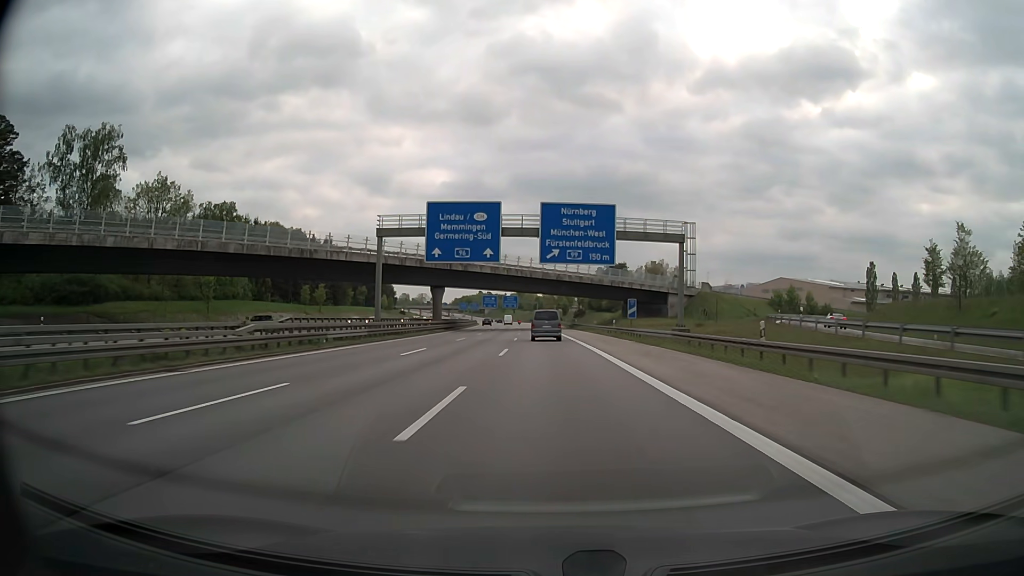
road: motorway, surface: asphalt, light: Day
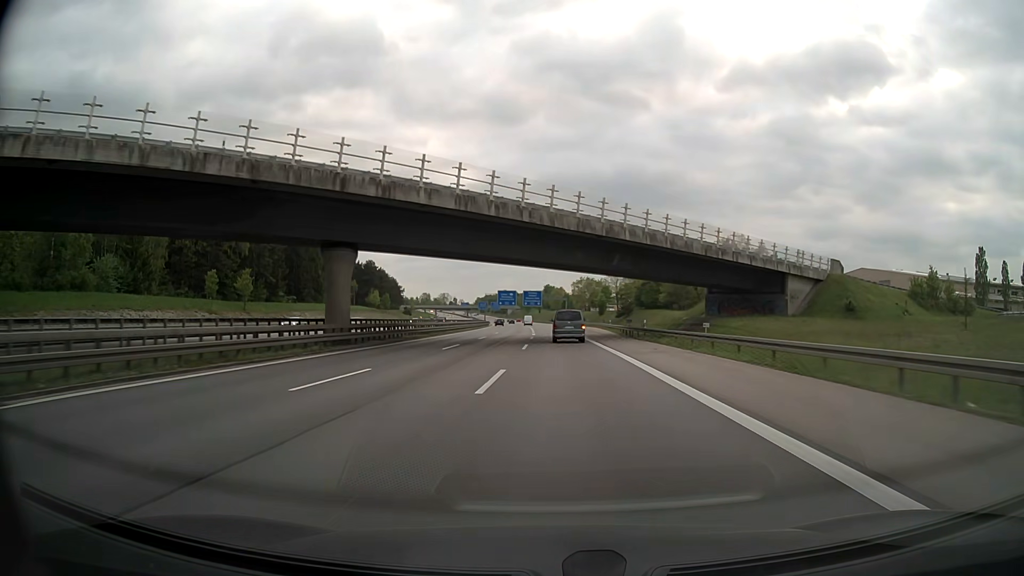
(-0.7, +48.4) m; -2°
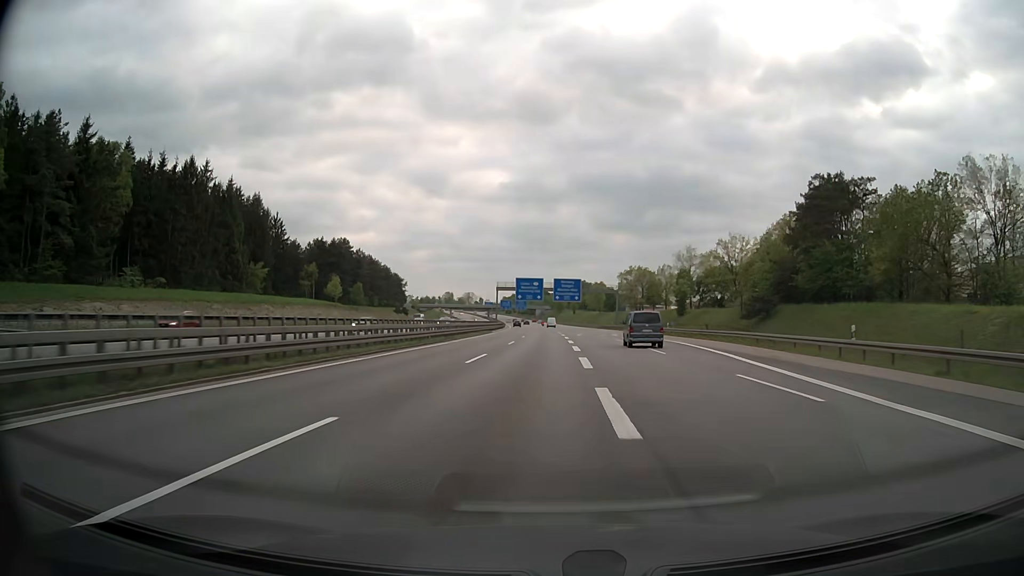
(-2.1, +65.9) m; -3°
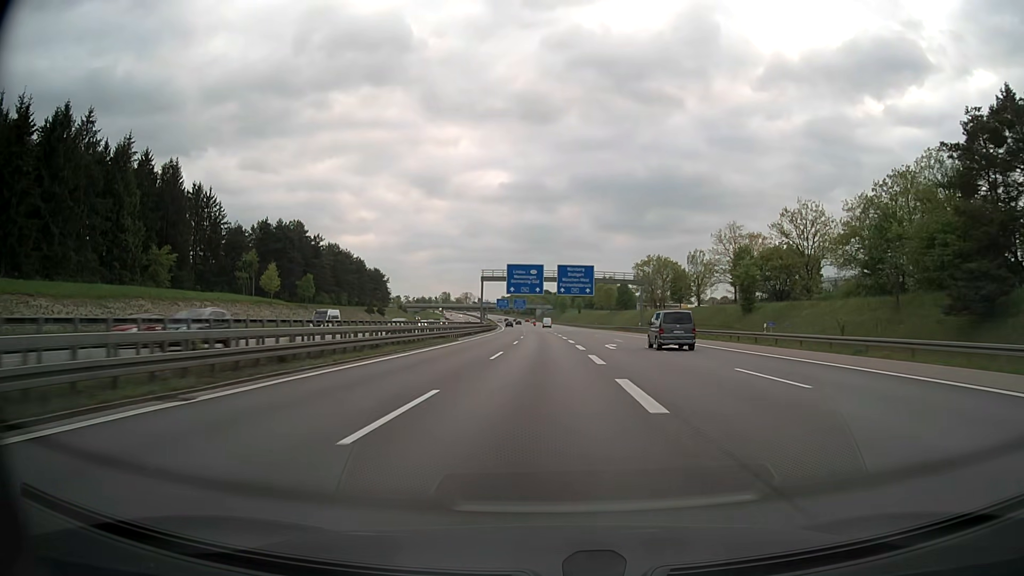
(0.0, +33.8) m; 0°
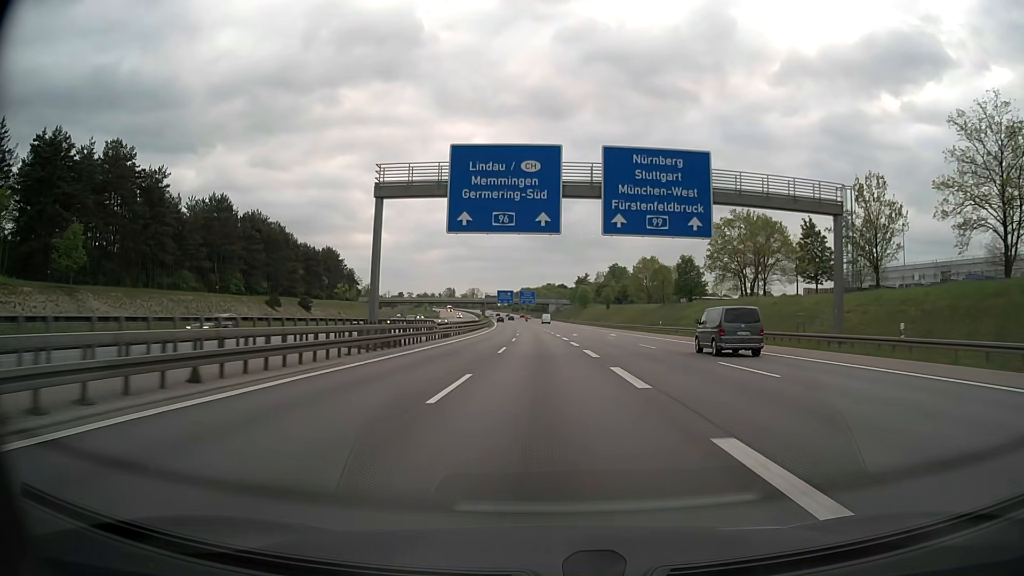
(-0.5, +68.5) m; -1°
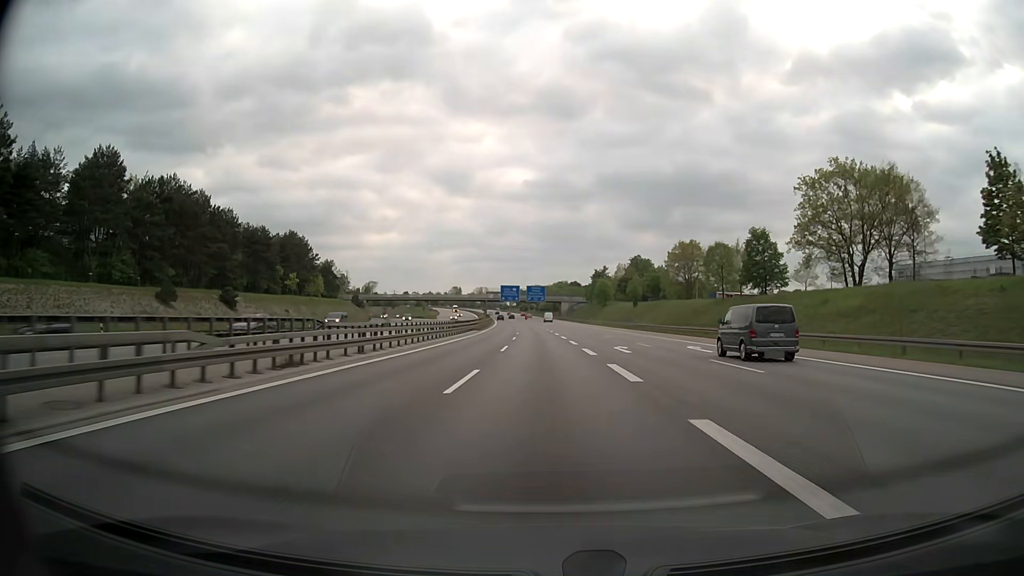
(-0.3, +34.5) m; -1°
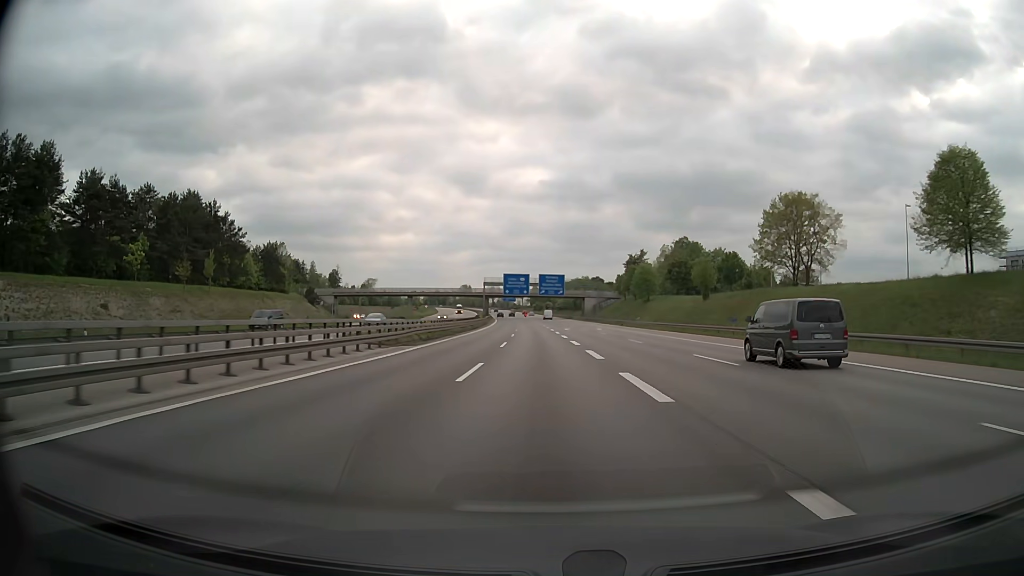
(-0.6, +51.9) m; -1°
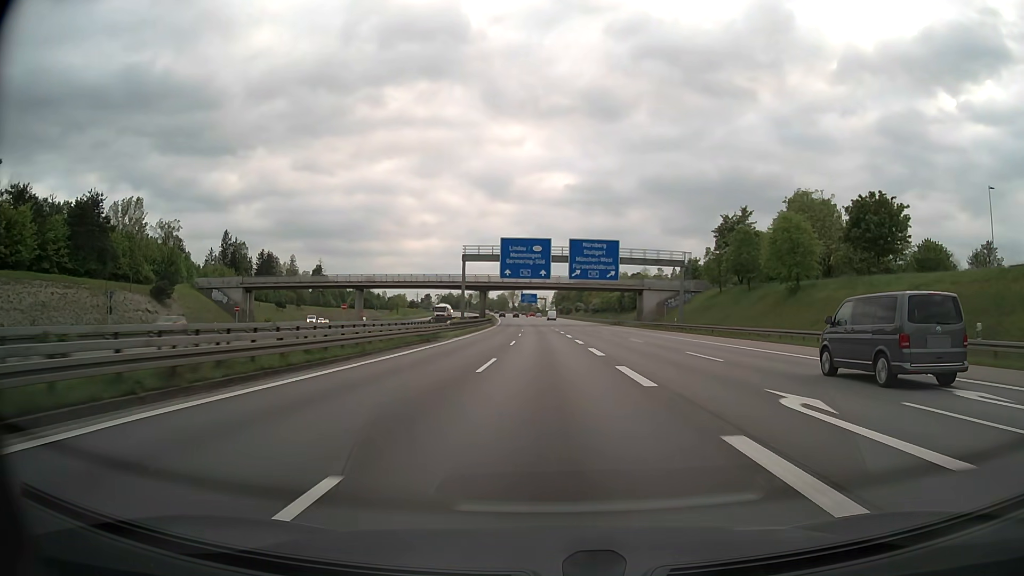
(-1.3, +69.4) m; -2°
(0, +10) (0, +20) (0, +30) (0, +40) (0, +50) (-1, +60) (-1, +70) (-1, +80) (-1, +90) (-2, +100) m
